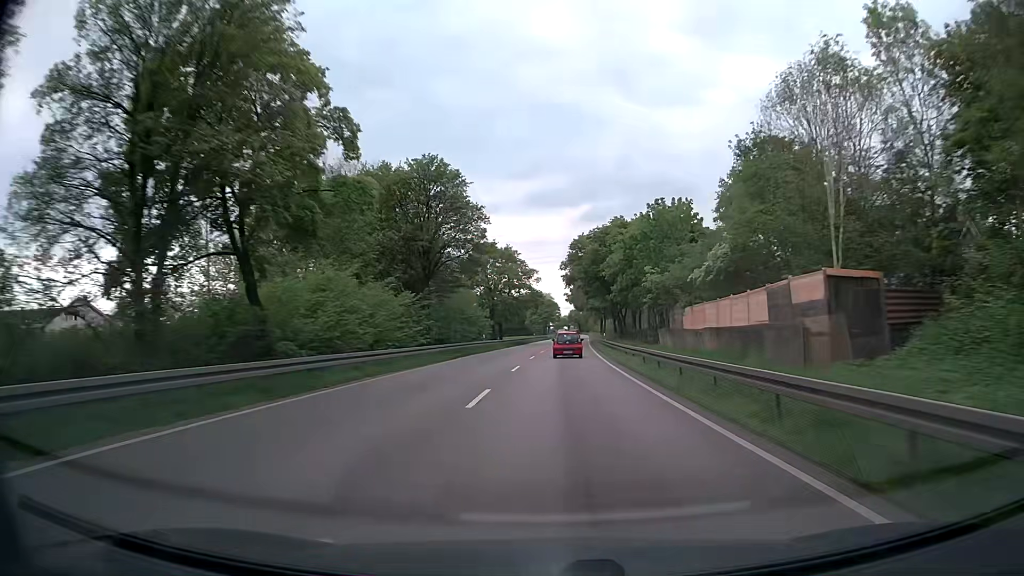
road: trunk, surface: asphalt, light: Day
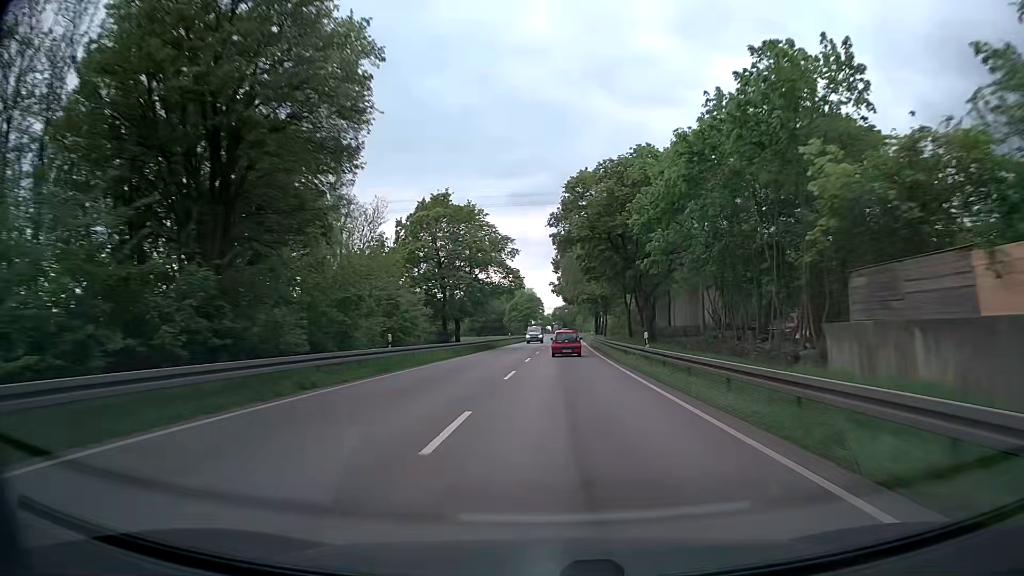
(+0.4, +28.7) m; +2°
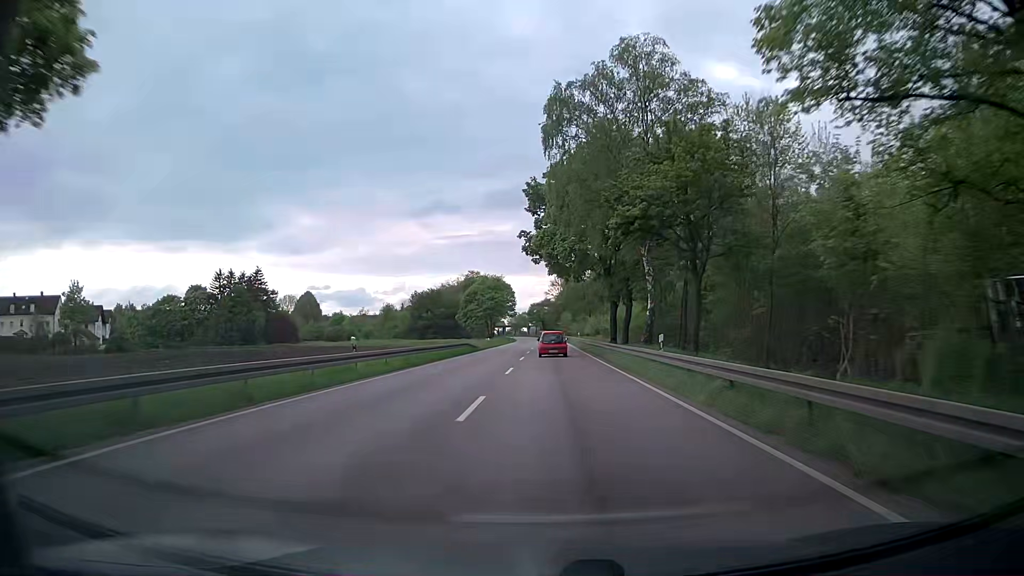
(+1.1, +56.8) m; +2°
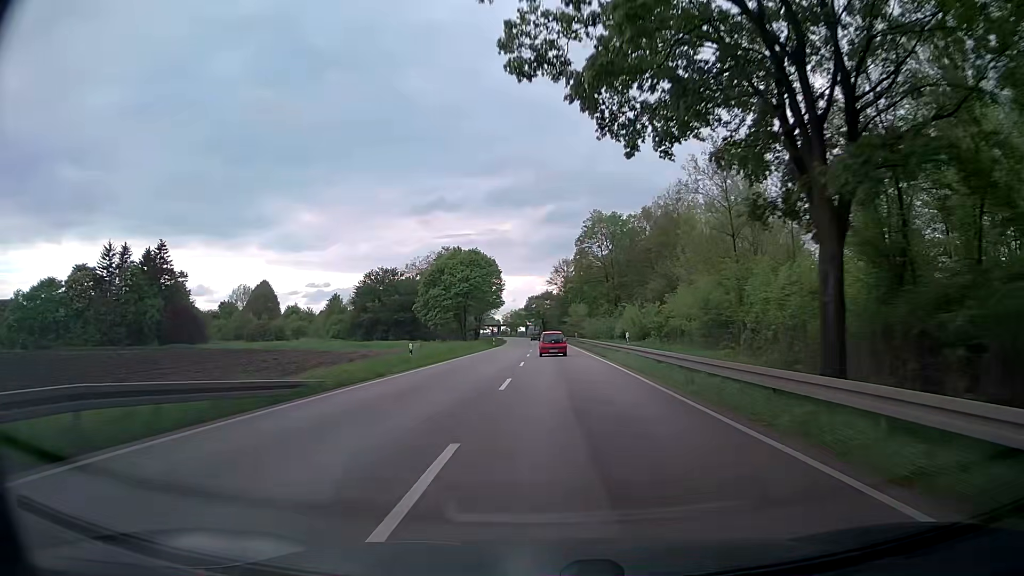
(-0.5, +41.9) m; -1°
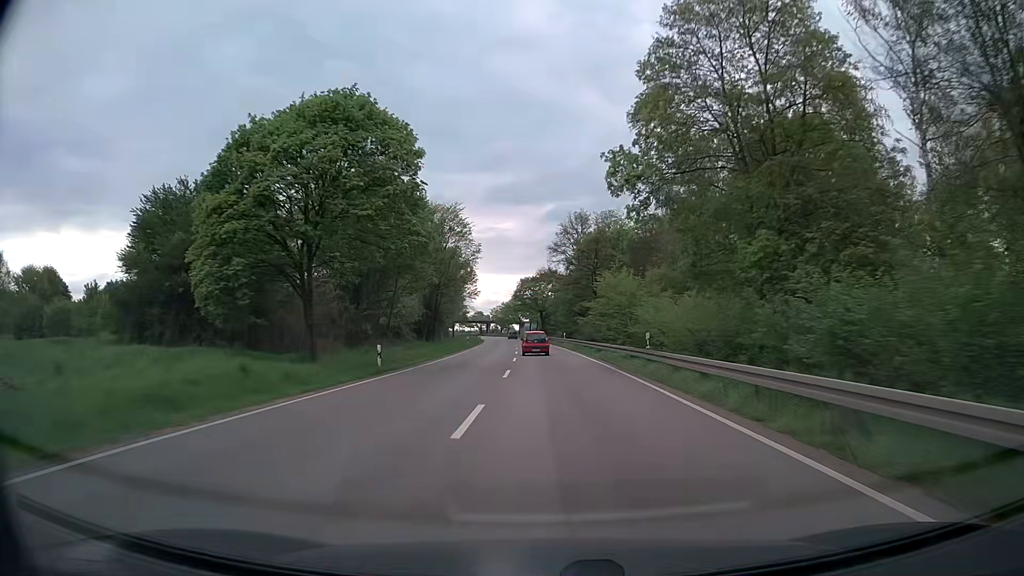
(+0.2, +55.3) m; 0°
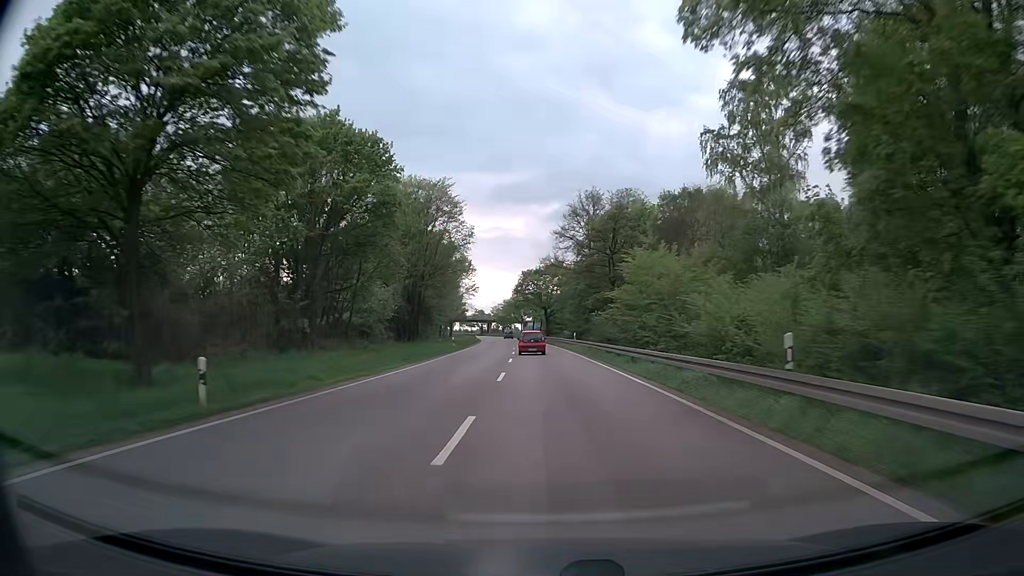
(0.0, +13.7) m; 0°
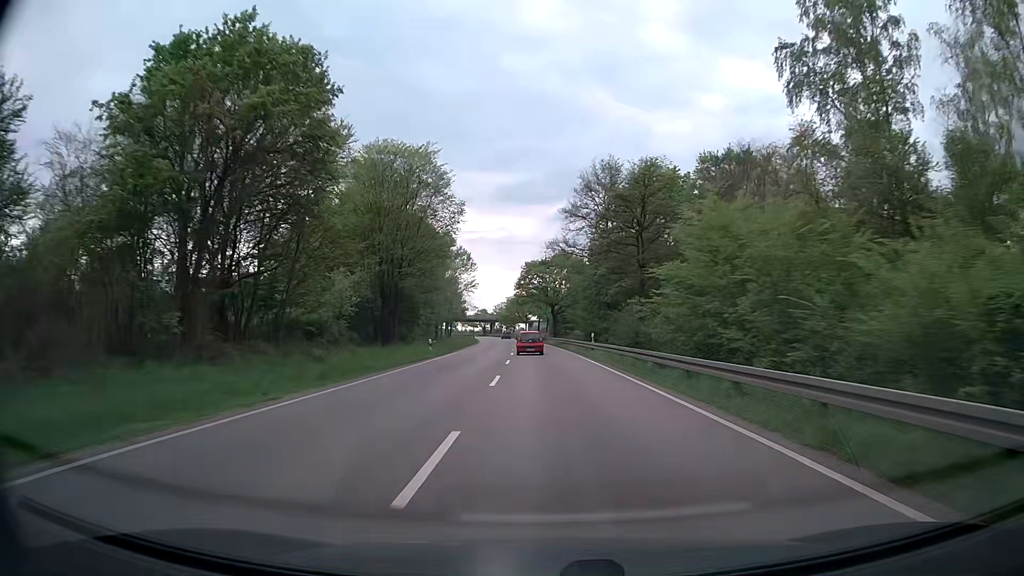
(-0.1, +13.6) m; 0°
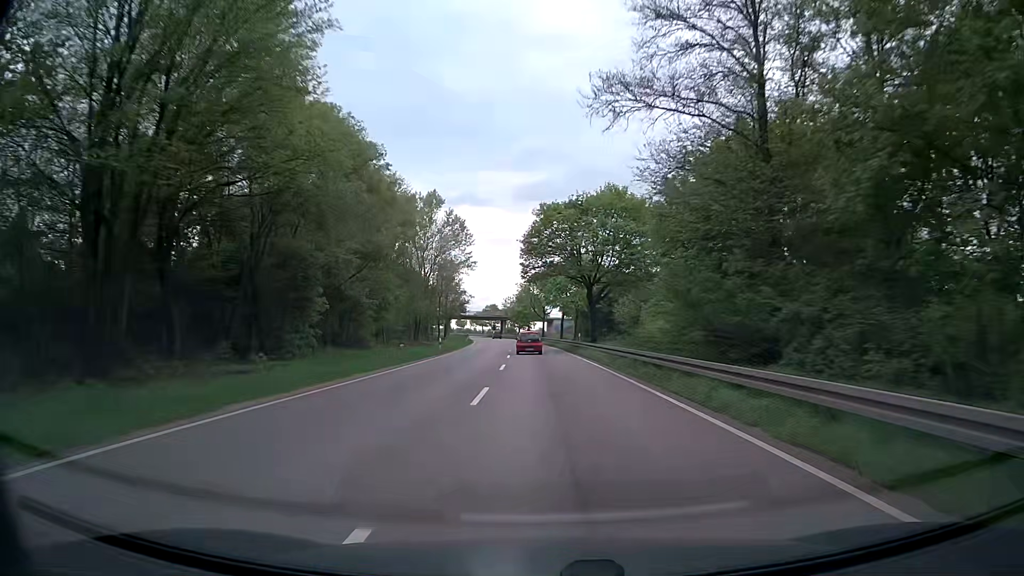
(-1.0, +40.4) m; -2°
(0, +10) (0, +20) (0, +30) (0, +40) (-1, +50) (-1, +60) (-2, +70) (-3, +80) (-4, +90) (-4, +100) m
